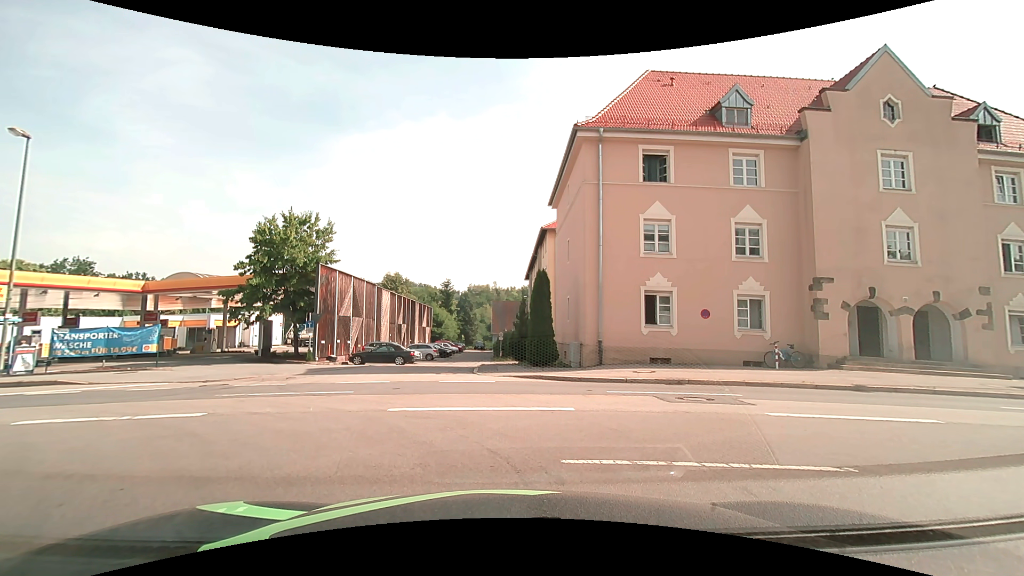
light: Day
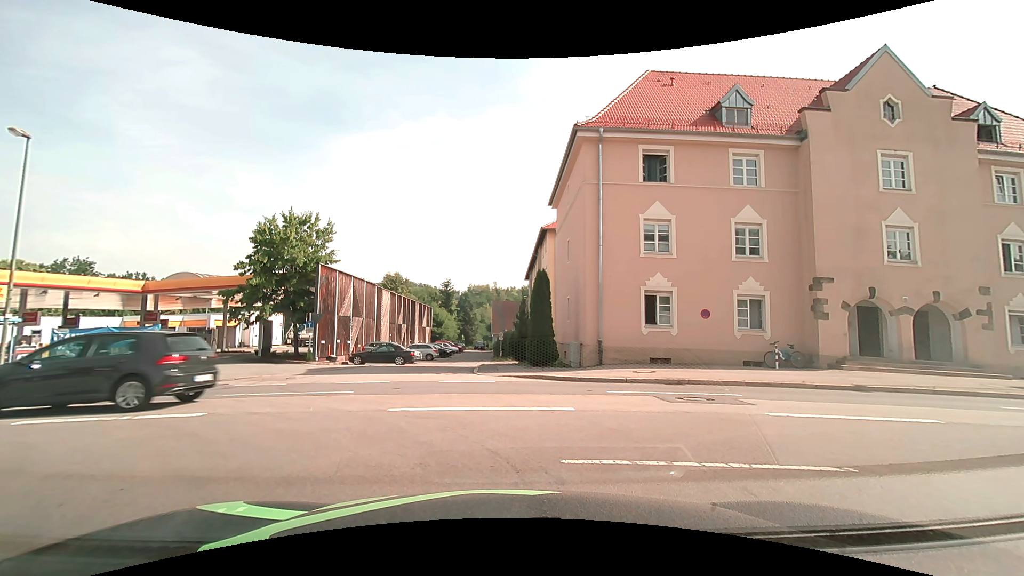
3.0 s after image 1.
(0.0, 0.0) m; 0°
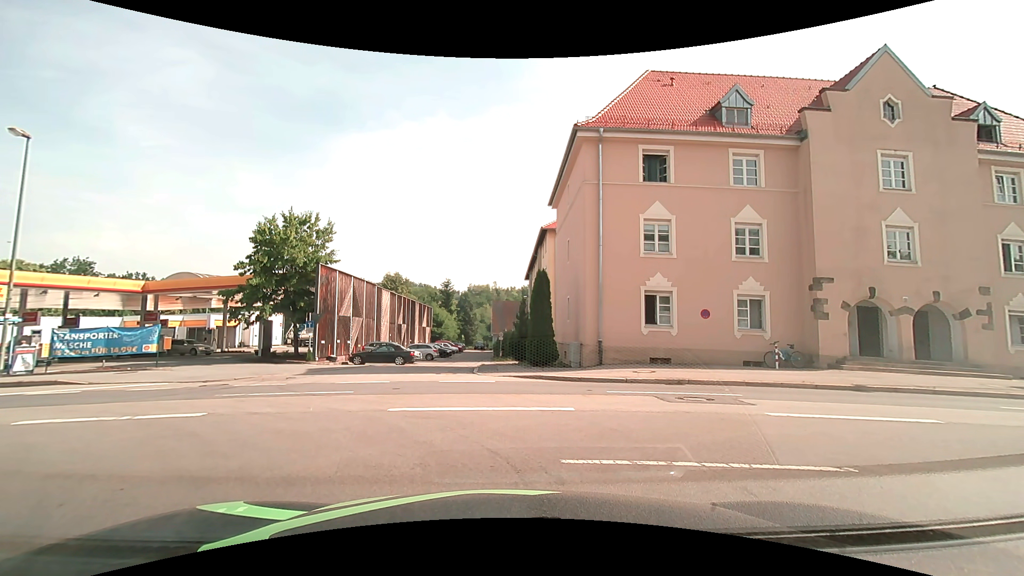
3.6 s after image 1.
(0.0, 0.0) m; 0°
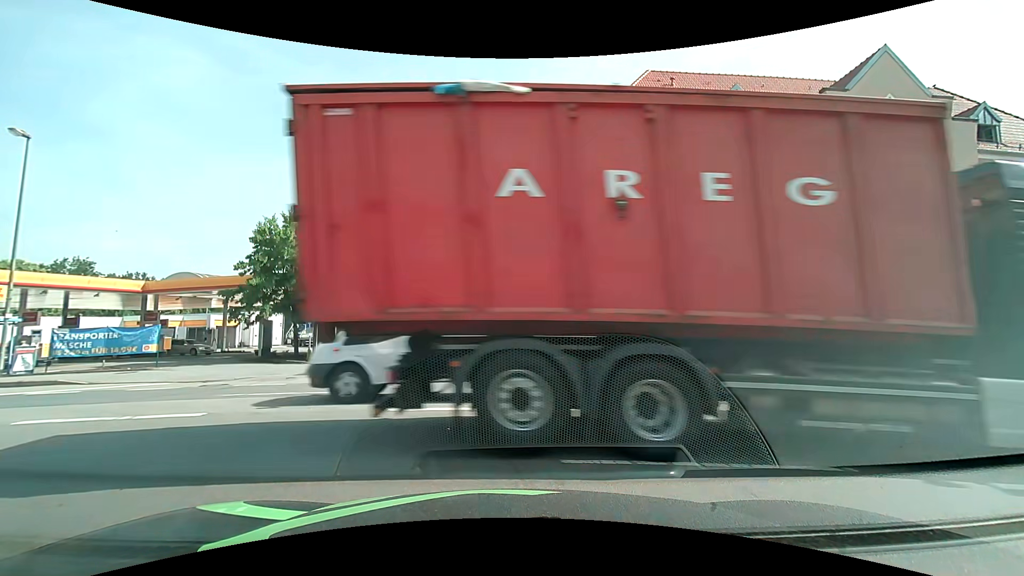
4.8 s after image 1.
(0.0, 0.0) m; 0°
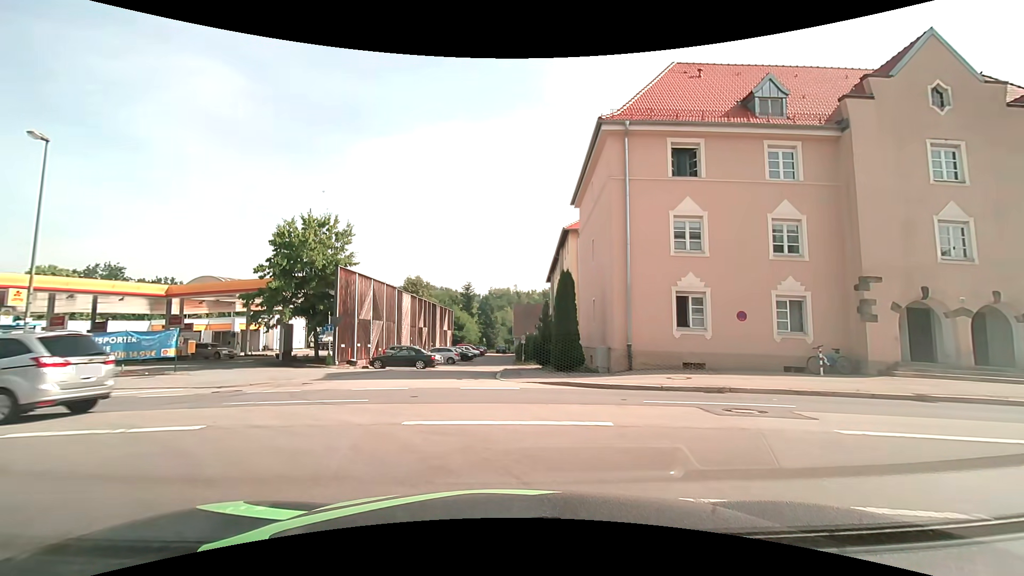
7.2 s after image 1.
(0.0, +1.1) m; -5°
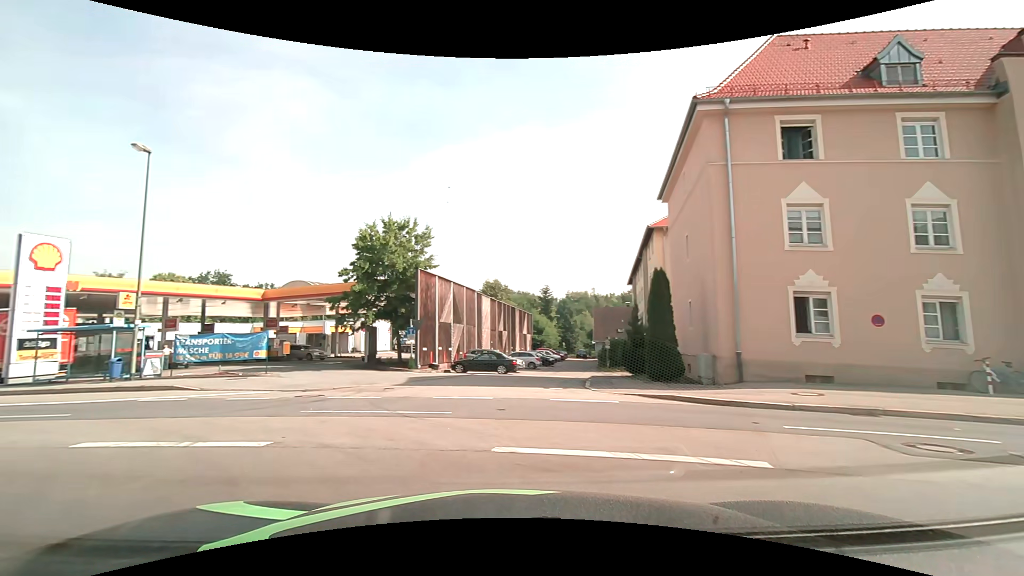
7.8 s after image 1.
(-0.1, +1.7) m; -10°
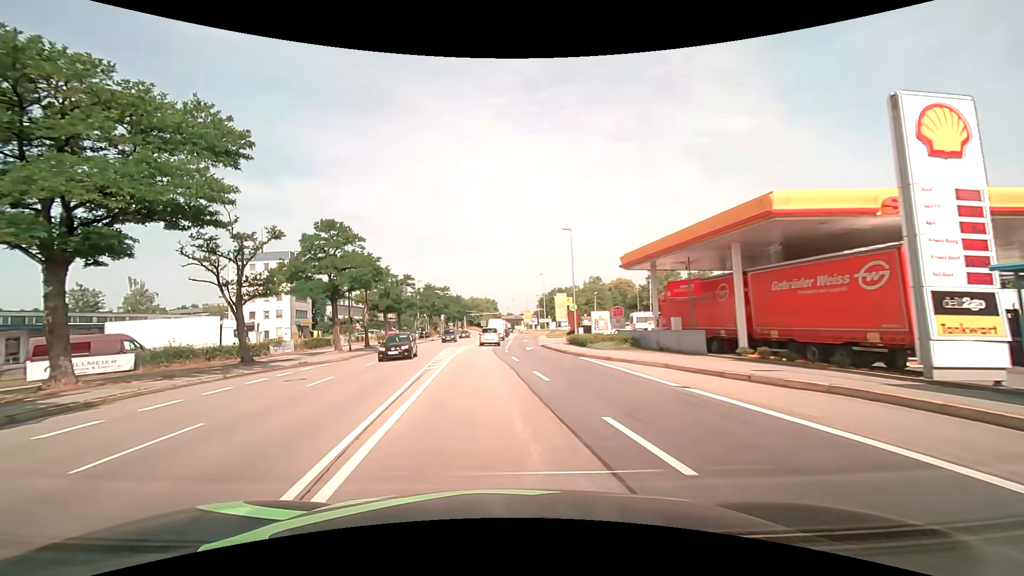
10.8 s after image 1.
(-13.1, +12.8) m; -73°
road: primary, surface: asphalt
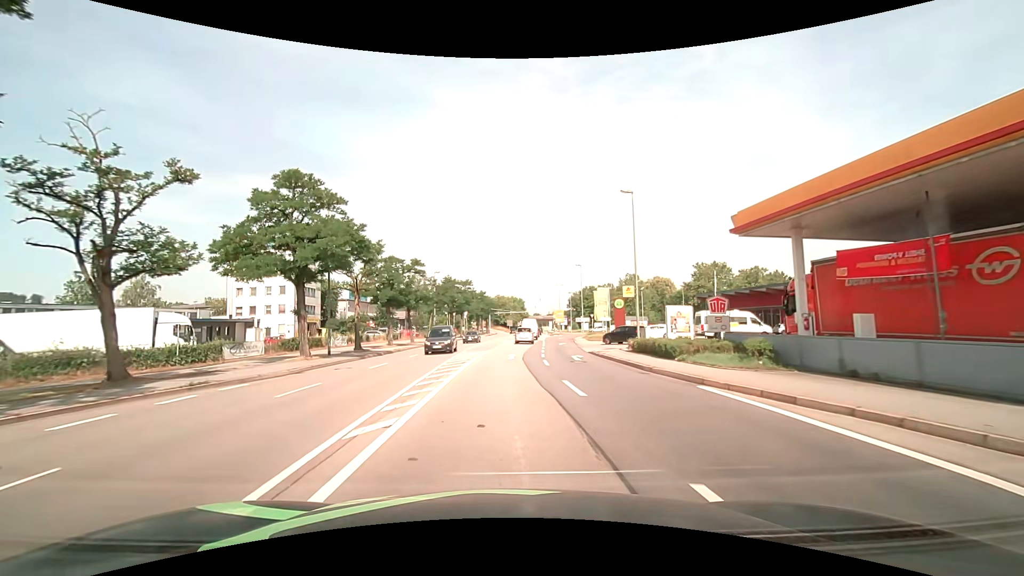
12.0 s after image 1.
(-0.4, +12.5) m; -2°
(0, +10) (0, +20) (0, +30) (+1, +40) (+2, +50) (+2, +60) (+3, +70) (+4, +80) (+5, +90) (+5, +100) m
